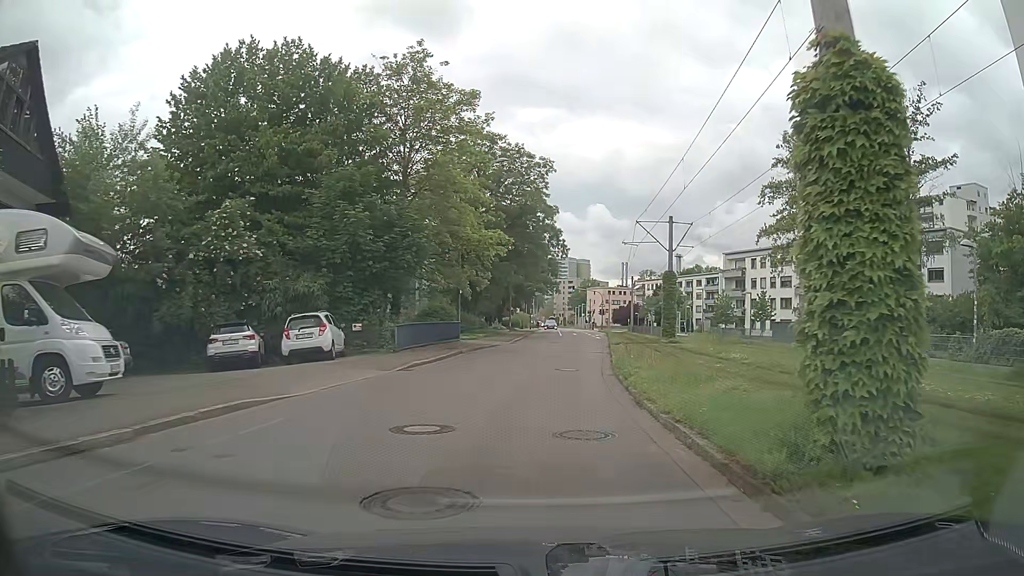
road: residential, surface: asphalt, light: Day
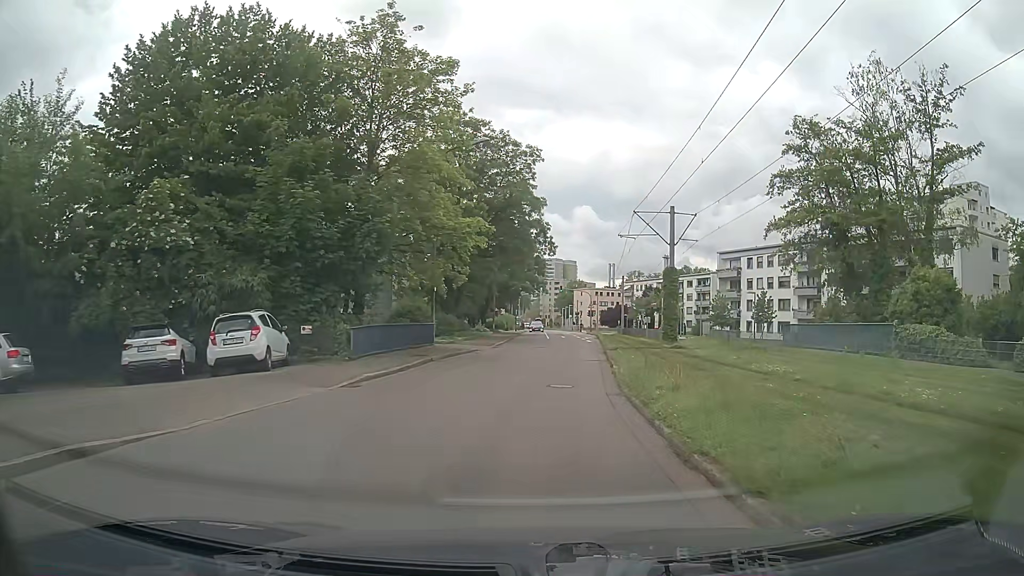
(0.0, +4.2) m; +2°
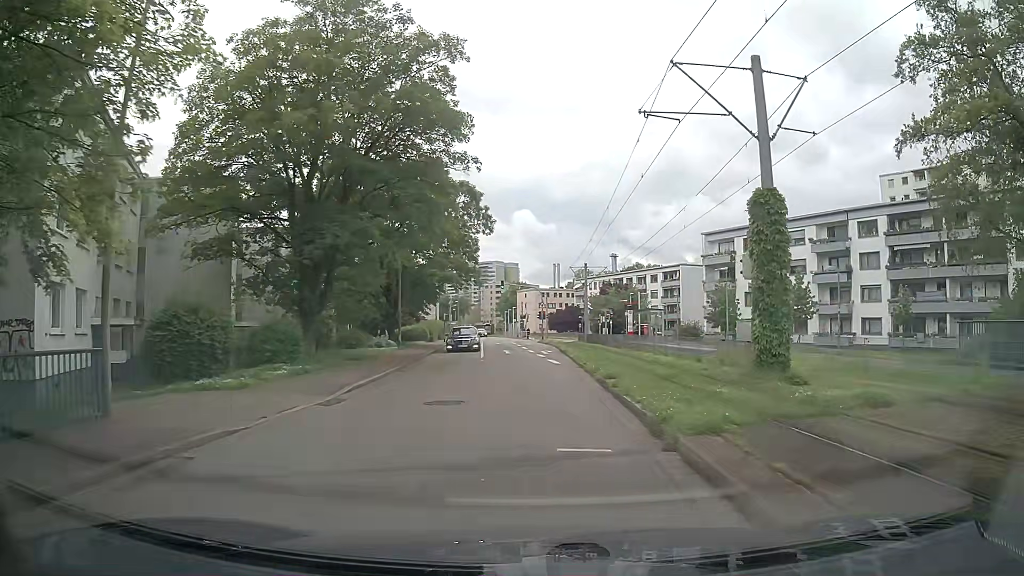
(+0.5, +21.2) m; +4°
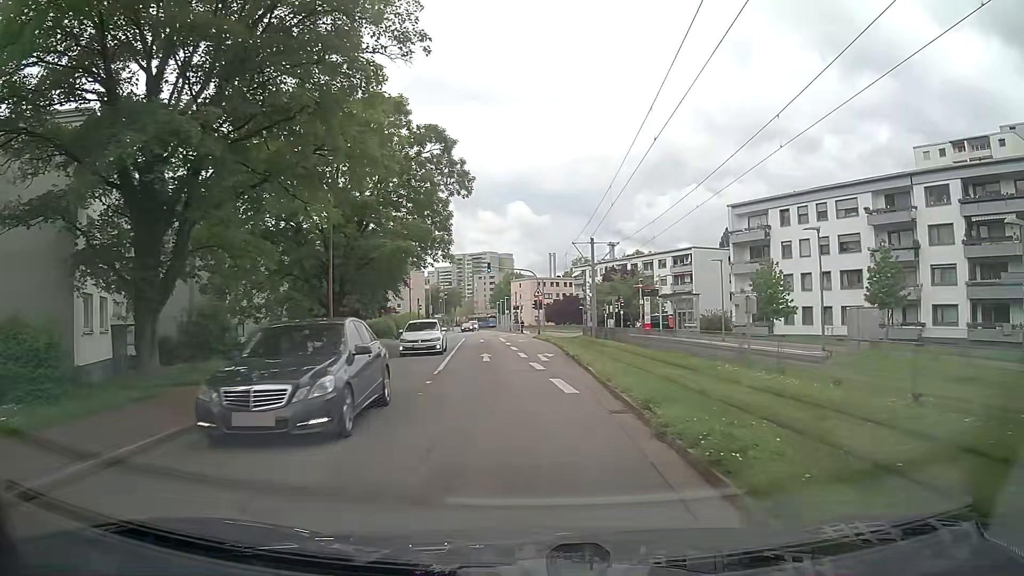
(+0.2, +12.5) m; +1°
